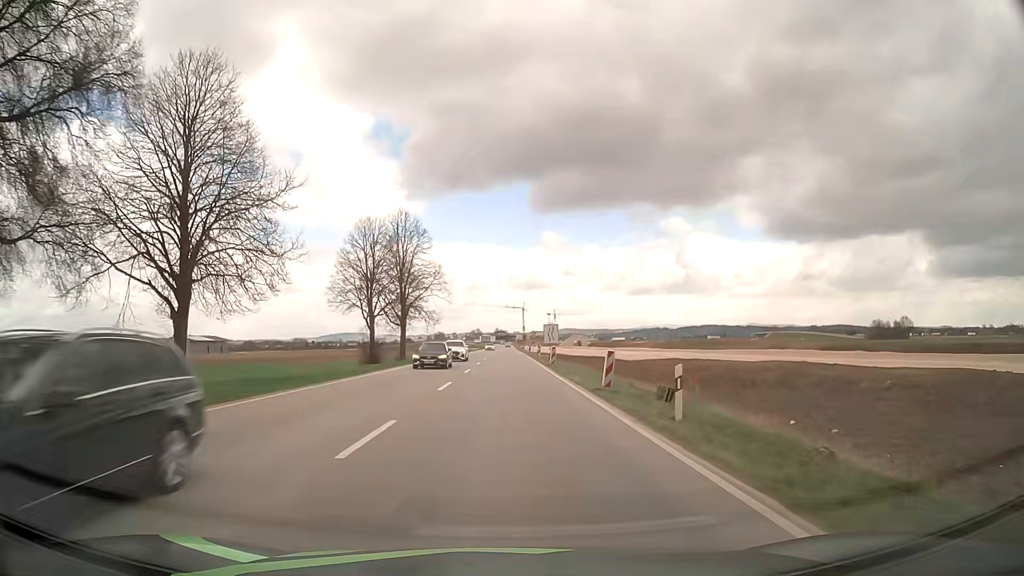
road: unclassified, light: Day
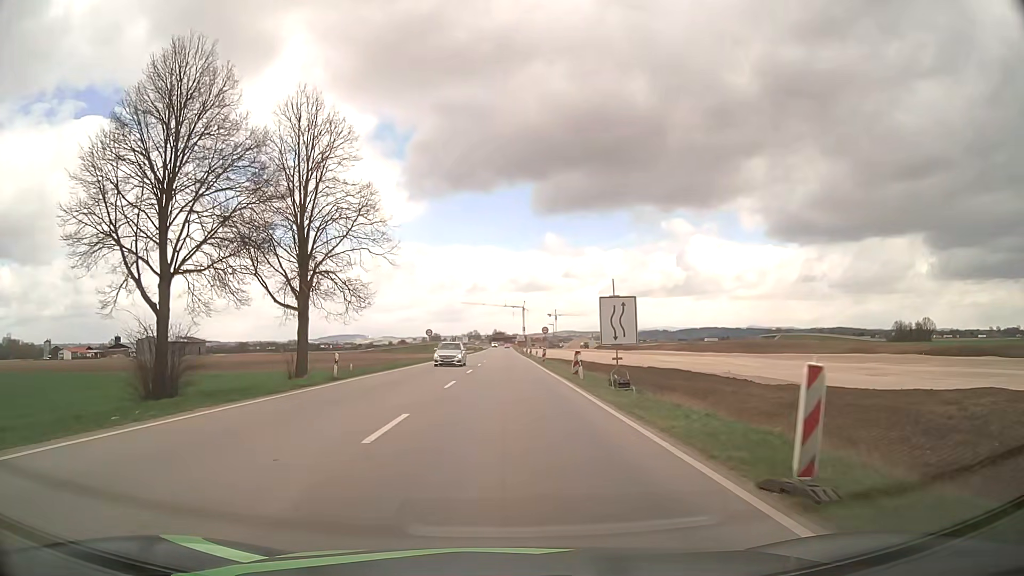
(0.0, +34.7) m; 0°
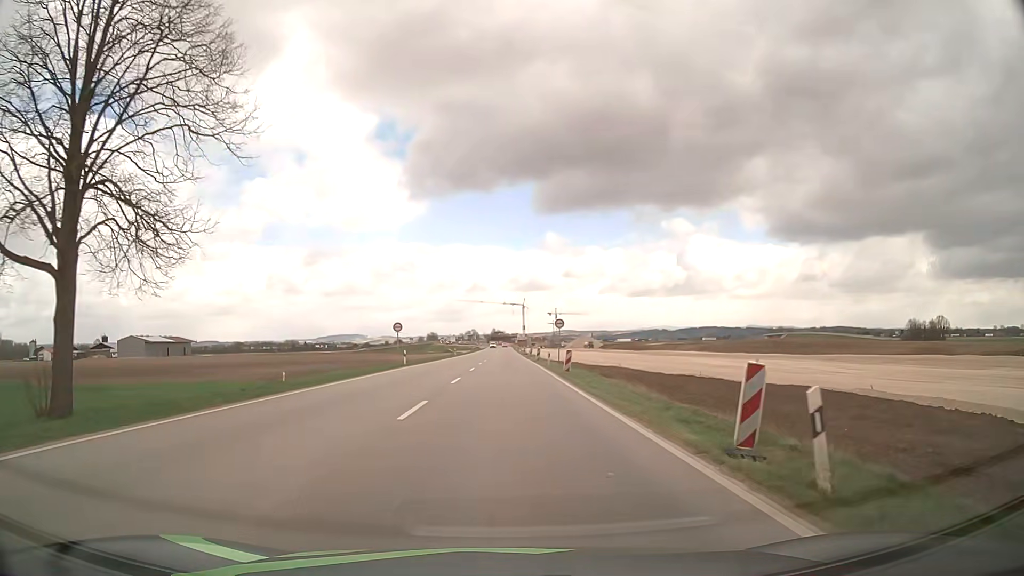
(0.0, +20.9) m; 0°
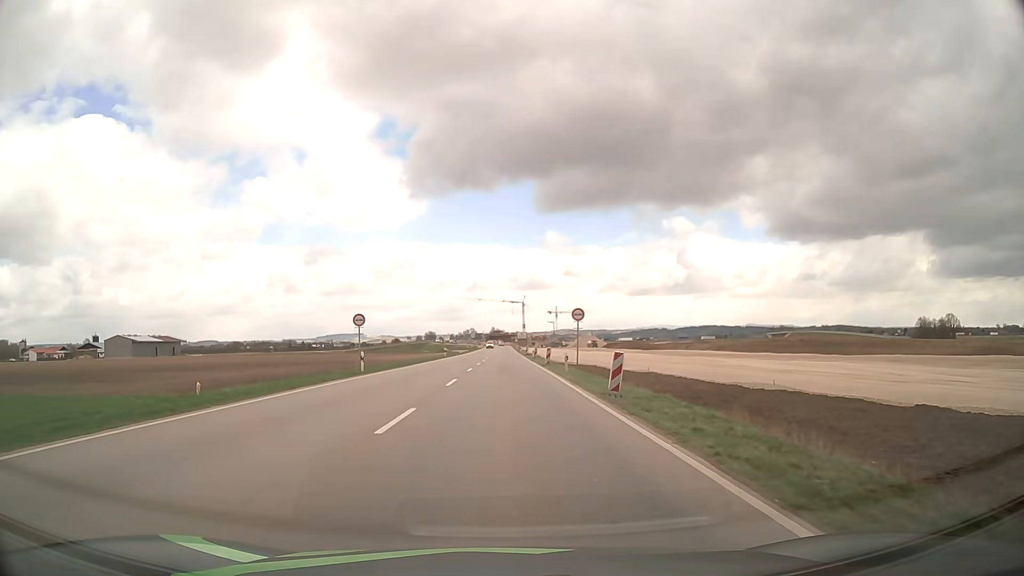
(0.0, +14.0) m; 0°
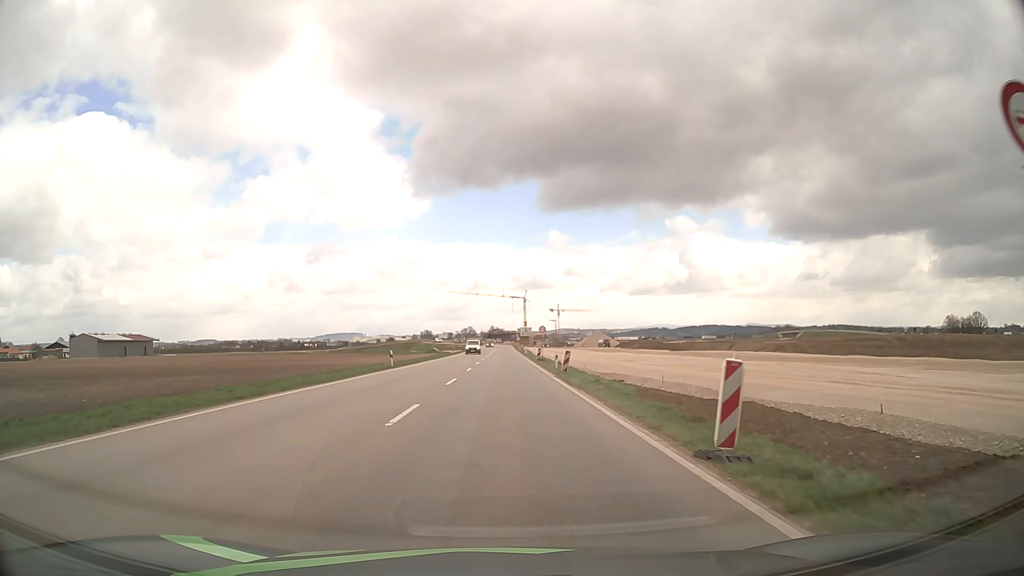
(+0.1, +34.9) m; 0°
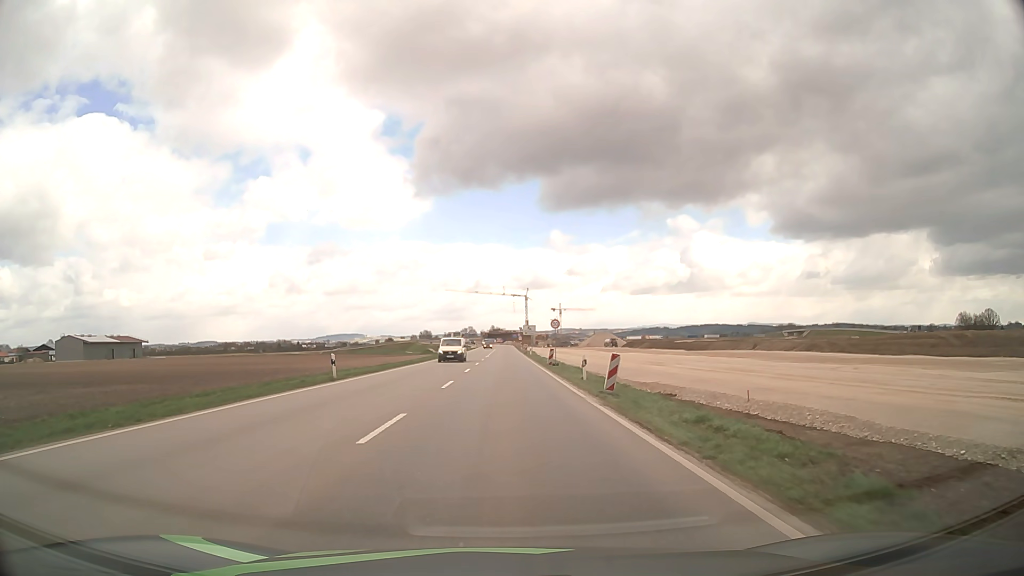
(0.0, +13.9) m; 0°
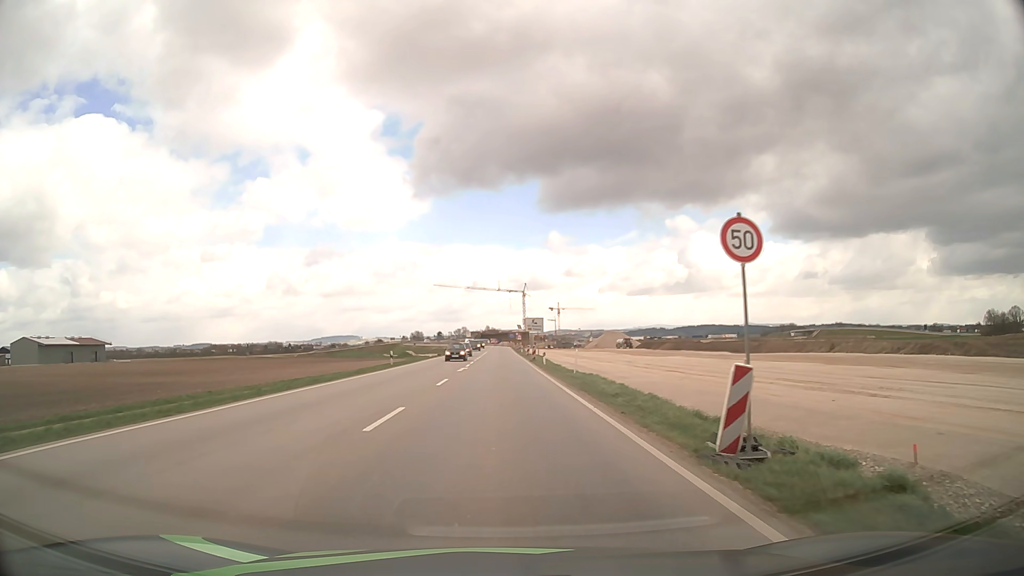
(0.0, +34.6) m; 0°
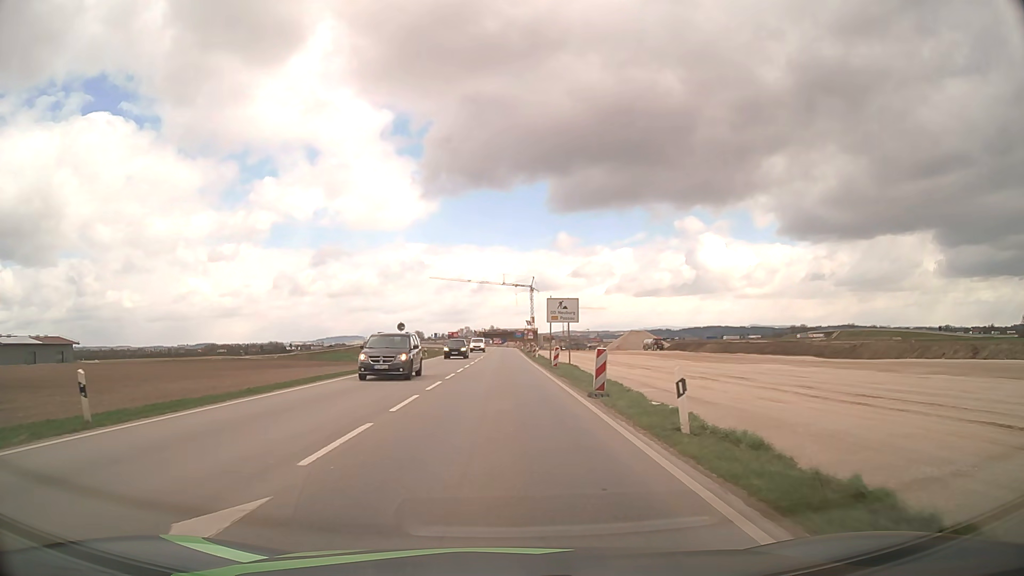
(-0.2, +33.8) m; -1°
(0, +10) (0, +20) (0, +30) (0, +40) (0, +50) (0, +60) (0, +70) (0, +80) (0, +90) (0, +100) m
